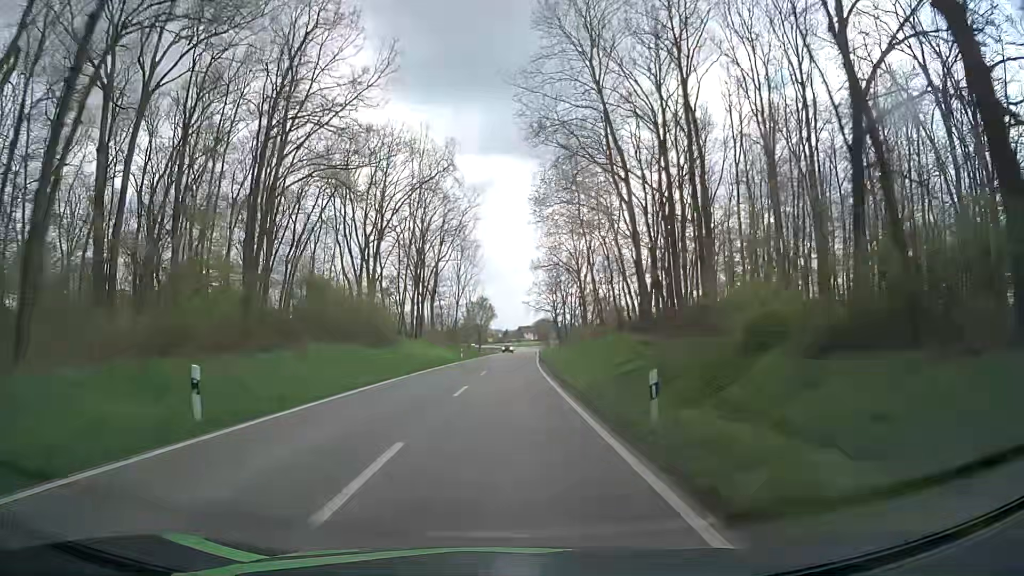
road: tertiary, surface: asphalt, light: Day
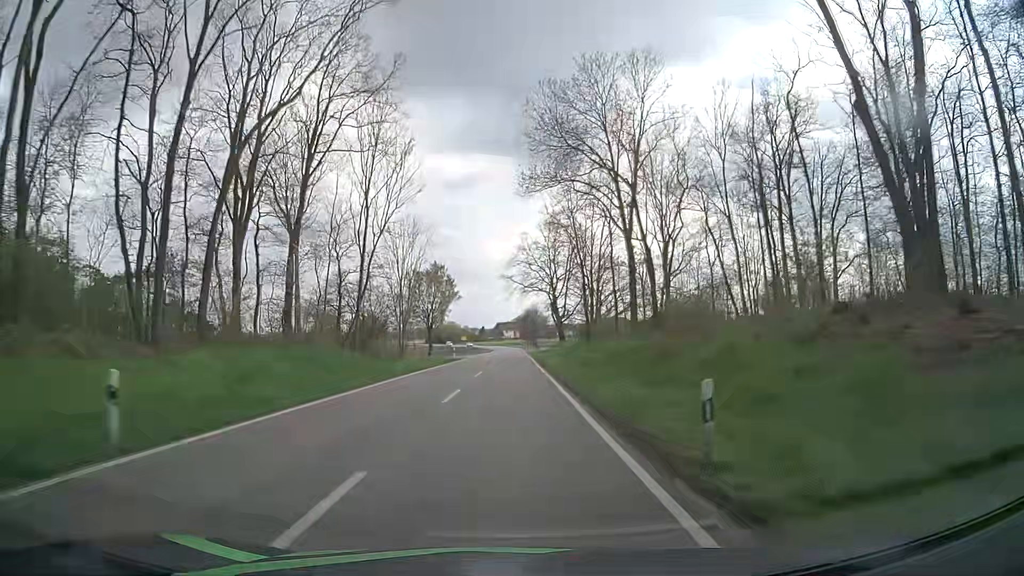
(+0.7, +50.9) m; +1°
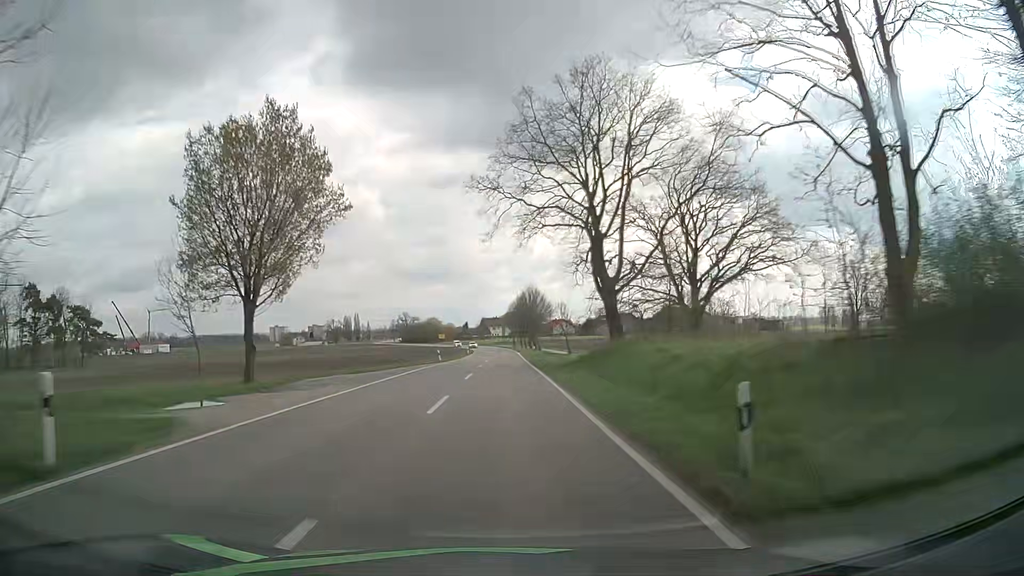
(+0.7, +50.5) m; +1°
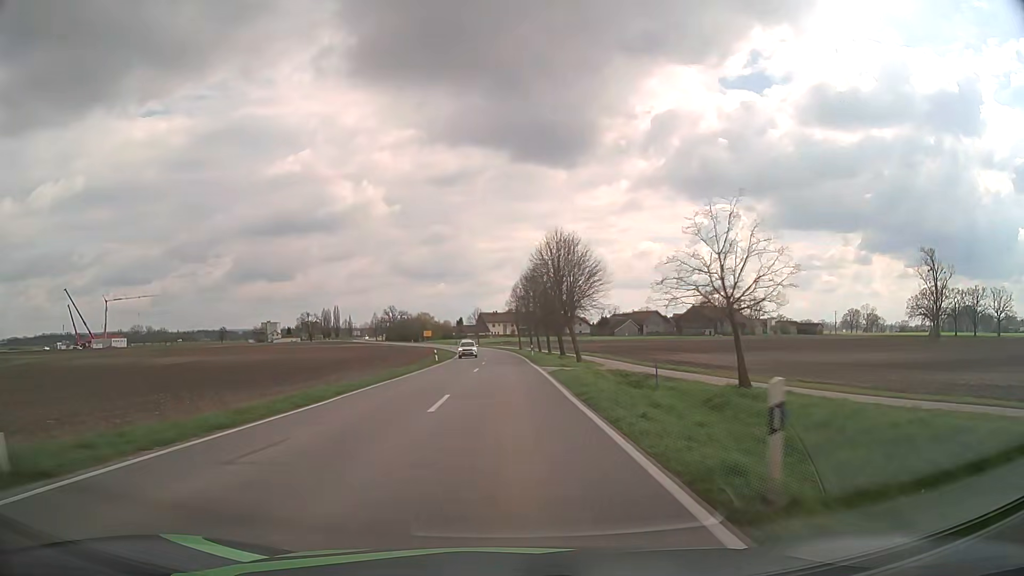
(-0.1, +48.7) m; 0°
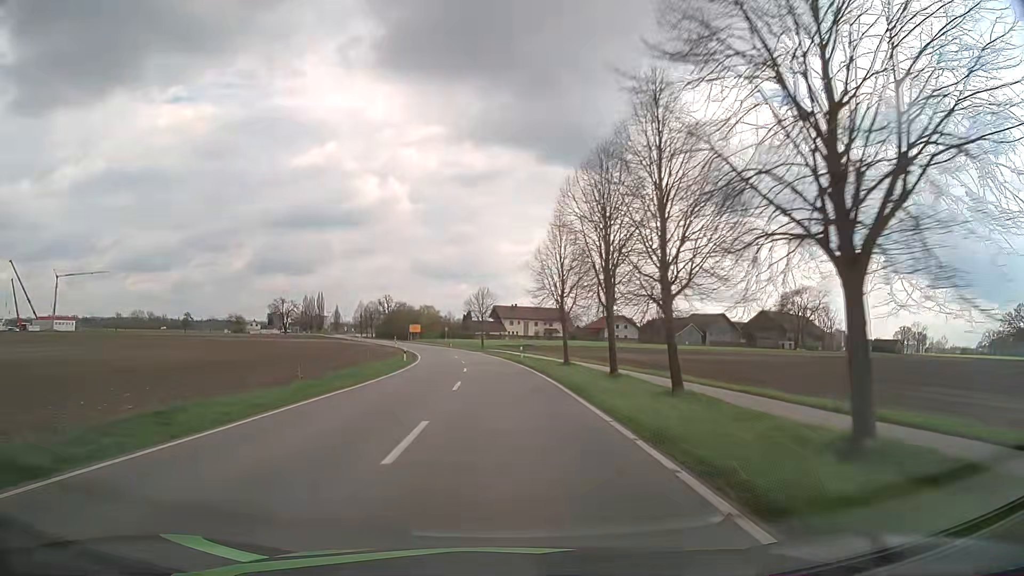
(-0.5, +60.2) m; -2°
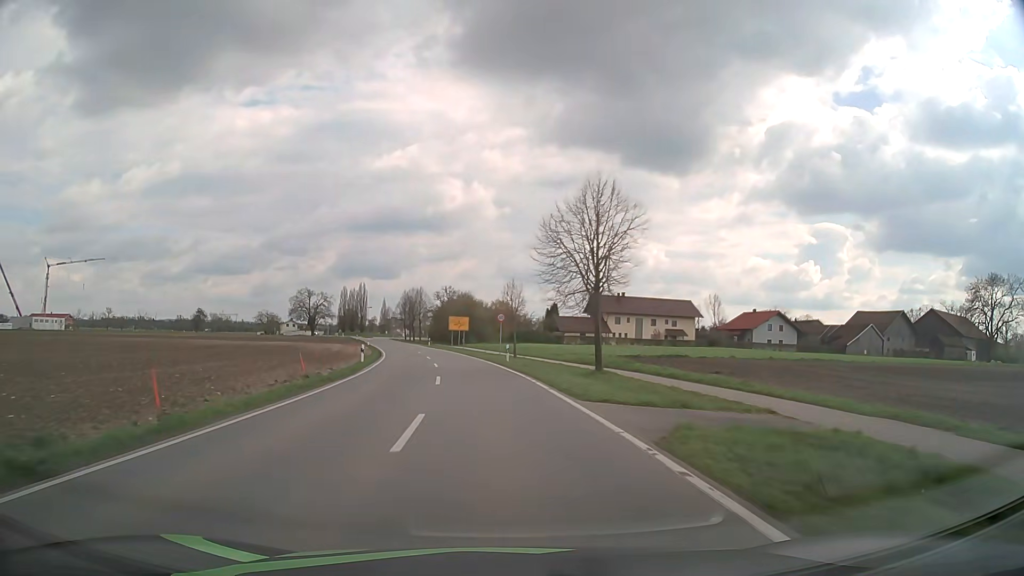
(-3.2, +59.5) m; -7°
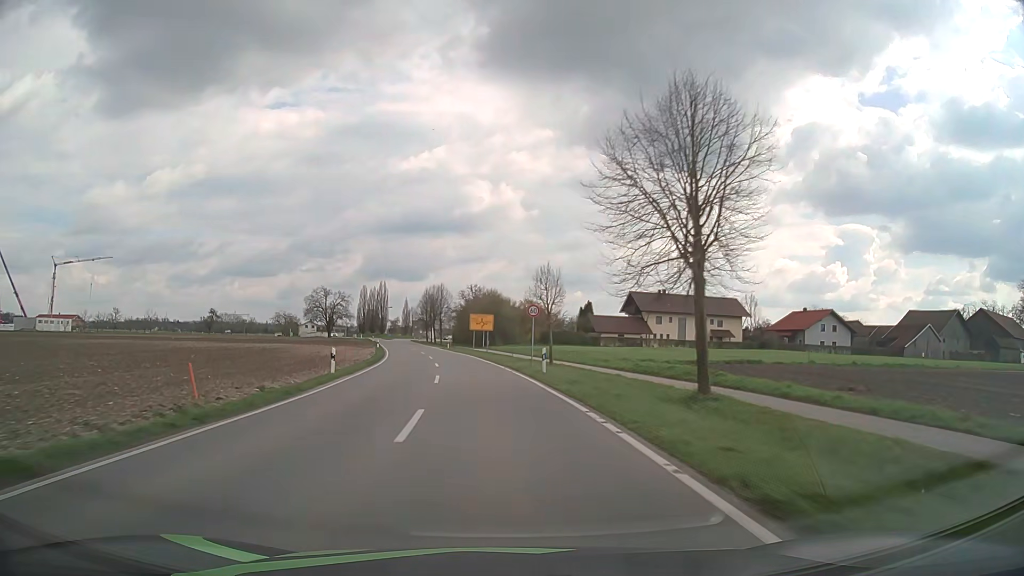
(-0.2, +11.4) m; -2°
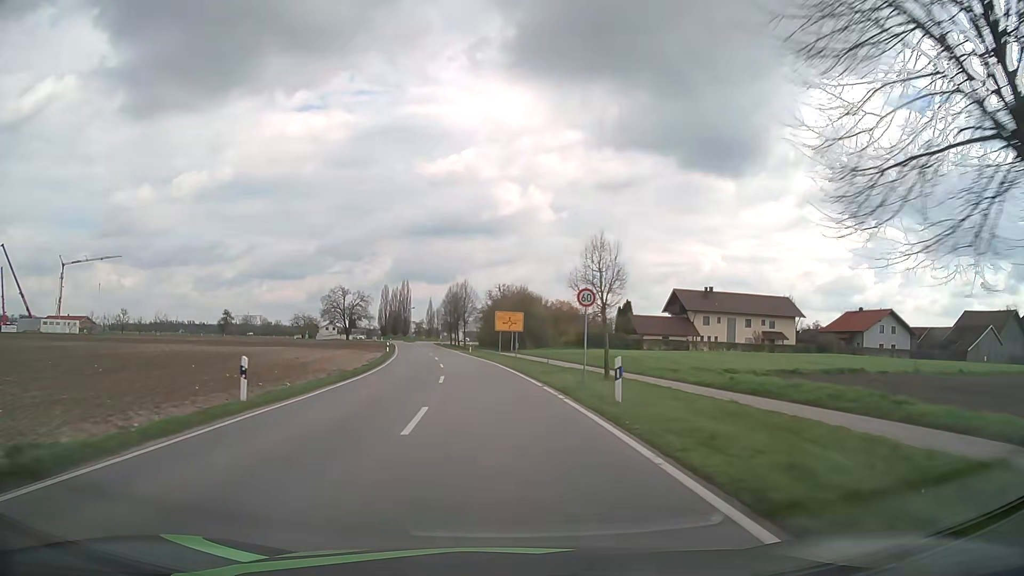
(-0.2, +11.1) m; -3°
(0, +10) (-1, +20) (-2, +30) (-3, +40) (-4, +50) (-5, +60) (-7, +70) (-8, +80) (-10, +89) (-11, +99) m
